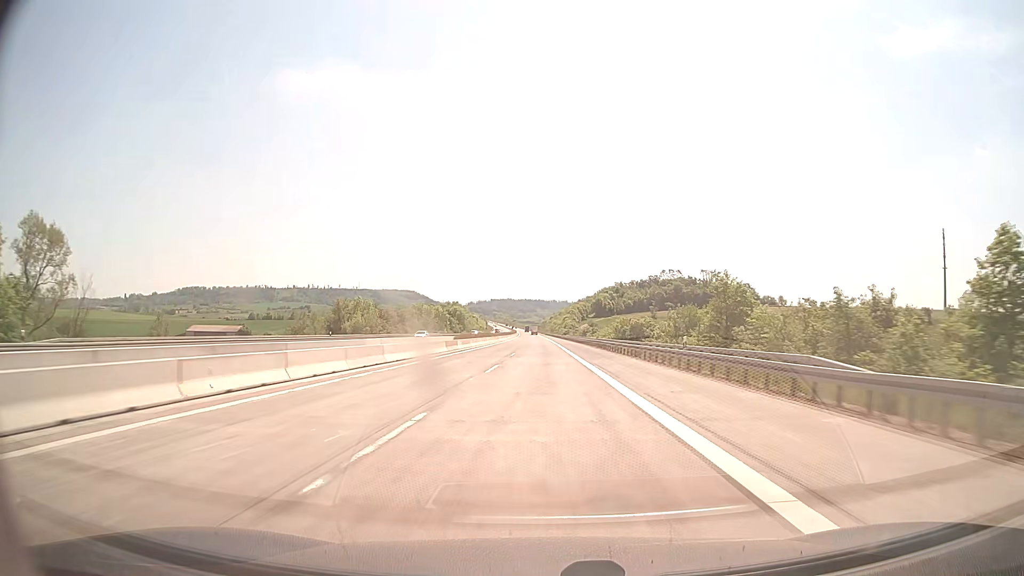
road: motorway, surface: concrete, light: Day
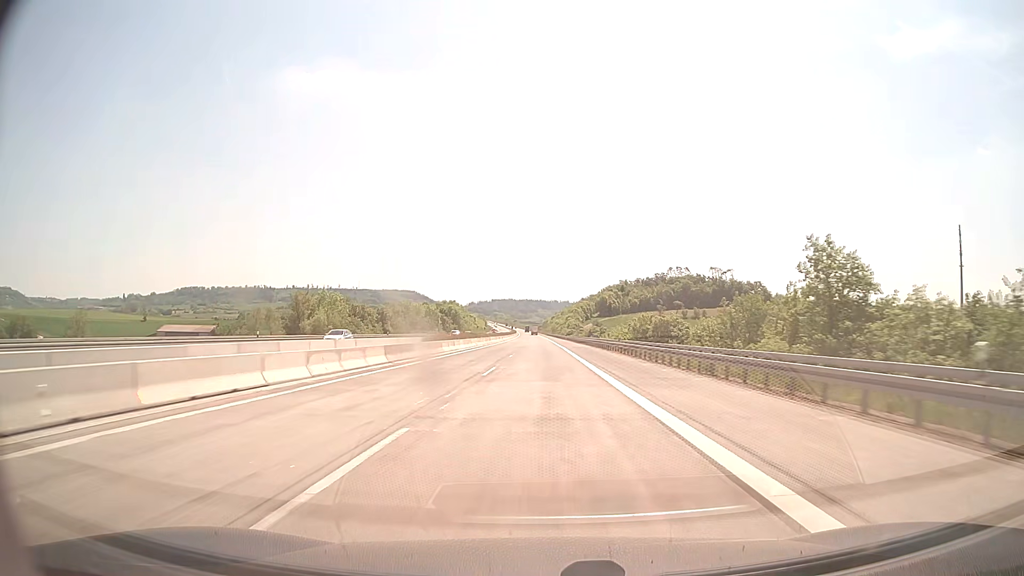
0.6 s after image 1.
(0.0, +19.8) m; 0°
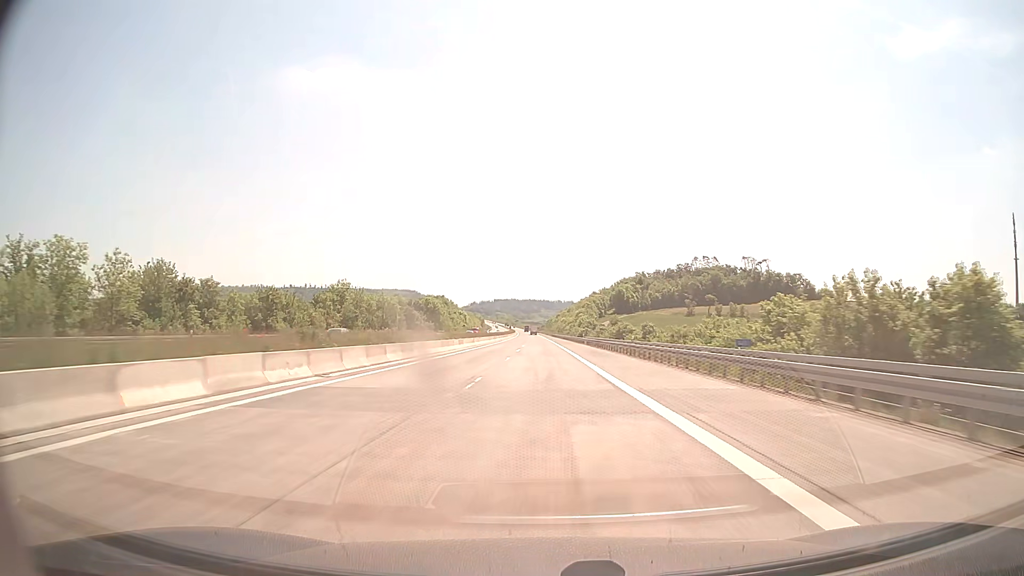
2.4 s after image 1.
(-0.1, +59.4) m; 0°
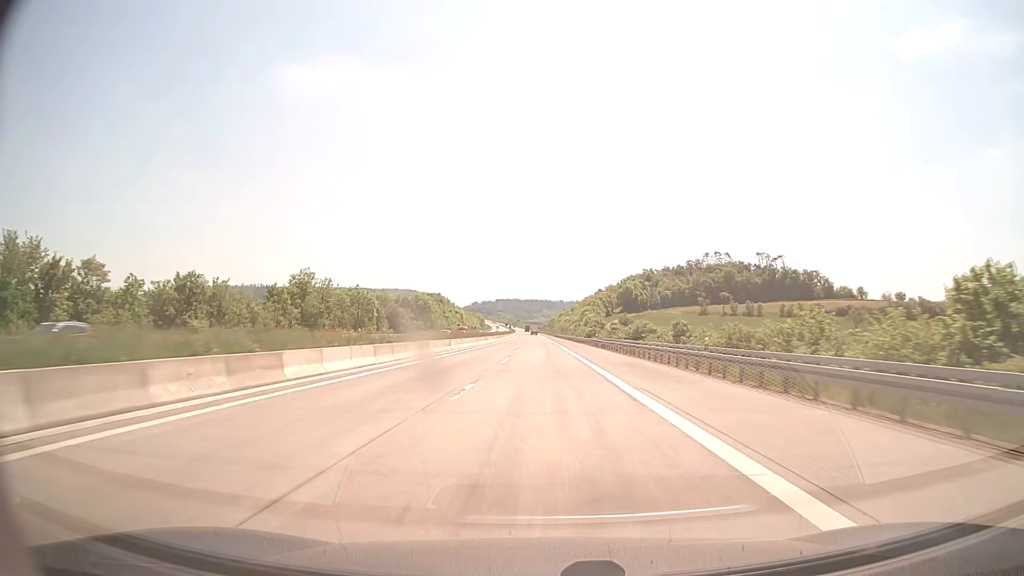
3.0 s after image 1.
(0.0, +19.8) m; 0°
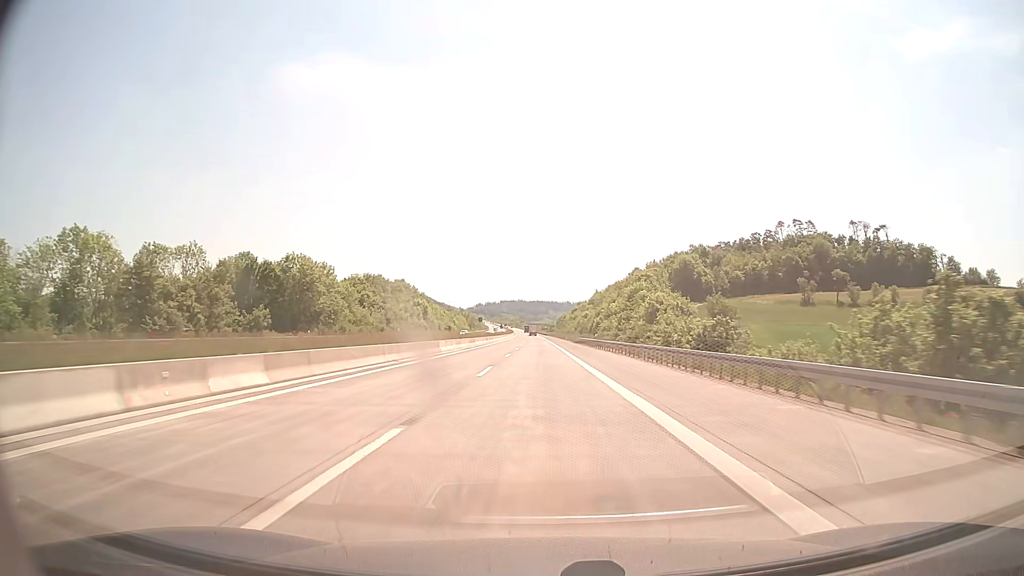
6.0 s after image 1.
(-0.4, +99.0) m; 0°
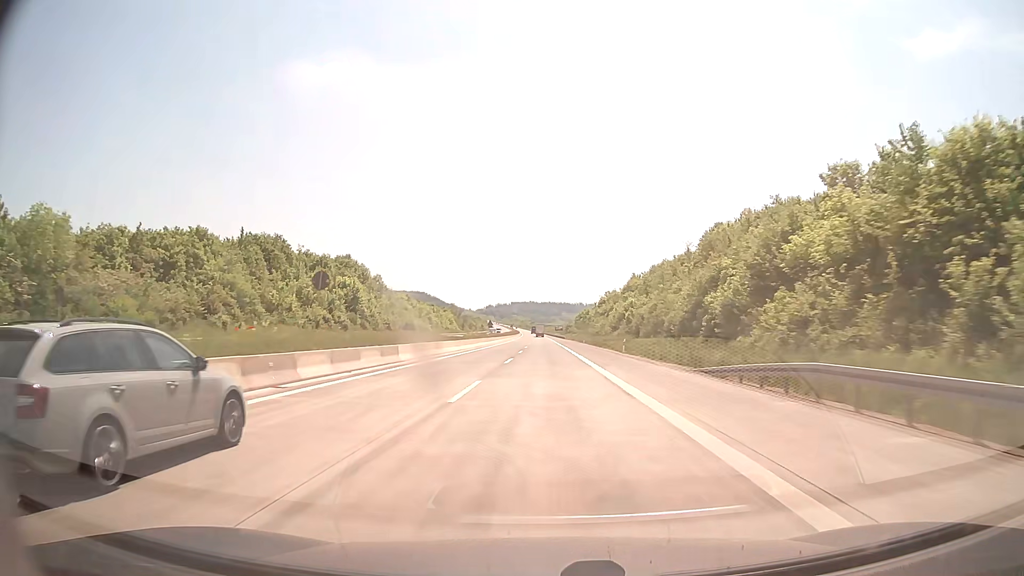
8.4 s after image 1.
(-0.6, +79.2) m; -1°
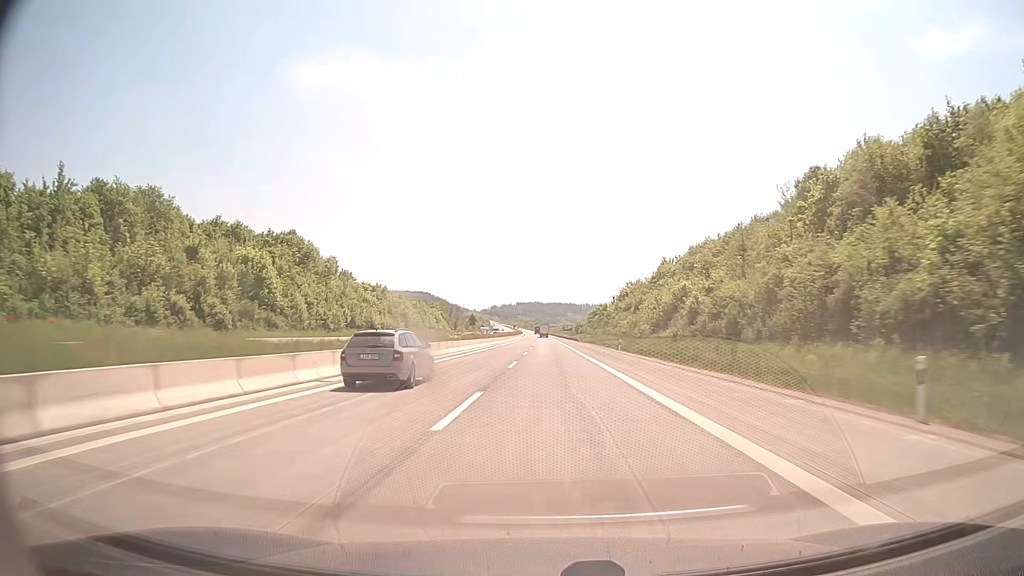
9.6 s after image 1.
(-0.2, +39.6) m; -1°
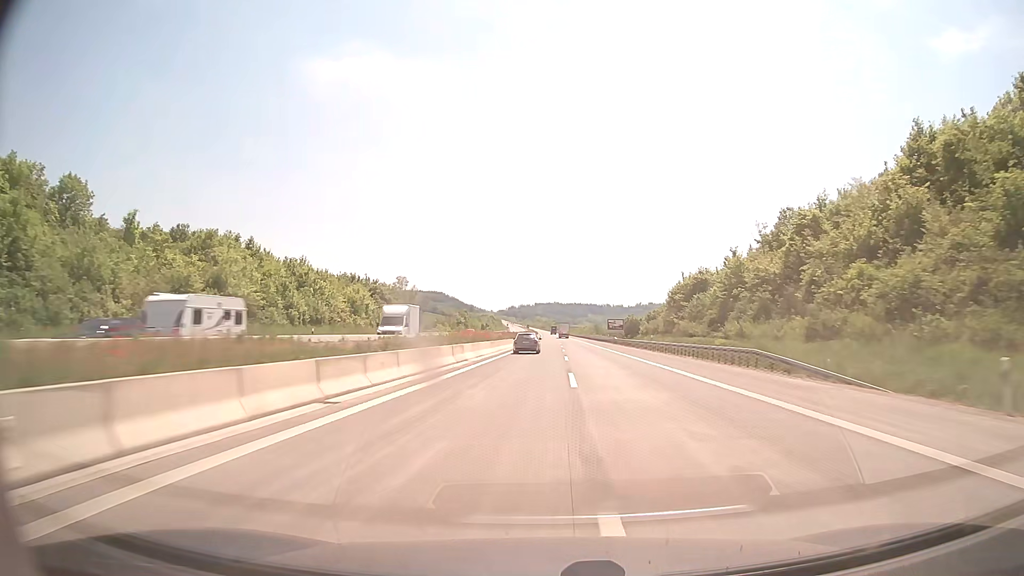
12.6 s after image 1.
(-1.6, +99.0) m; -2°
(0, +10) (0, +20) (0, +30) (0, +40) (0, +50) (0, +60) (0, +70) (+1, +80) (+1, +90) (+1, +100) m
